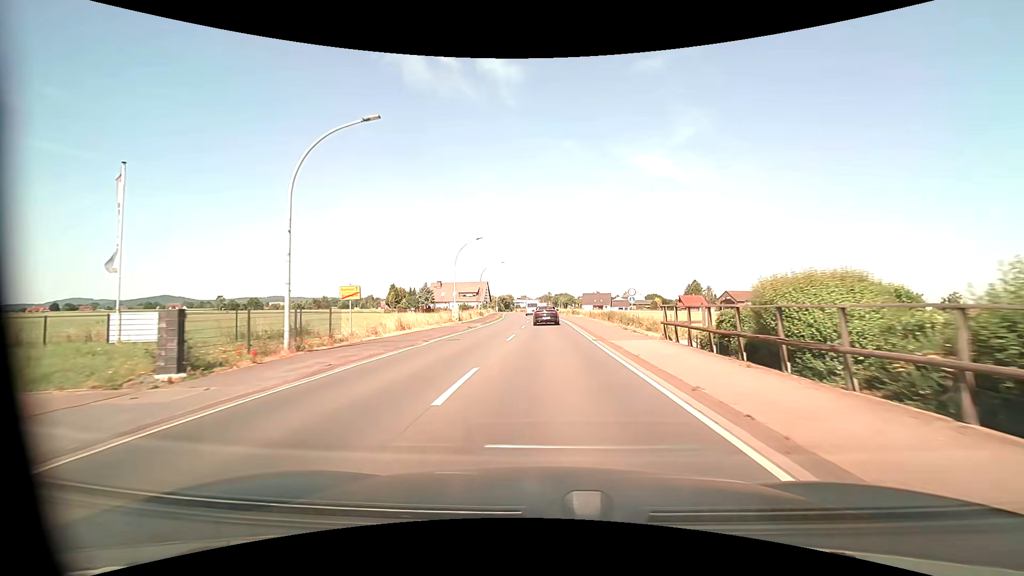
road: primary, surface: asphalt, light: Day
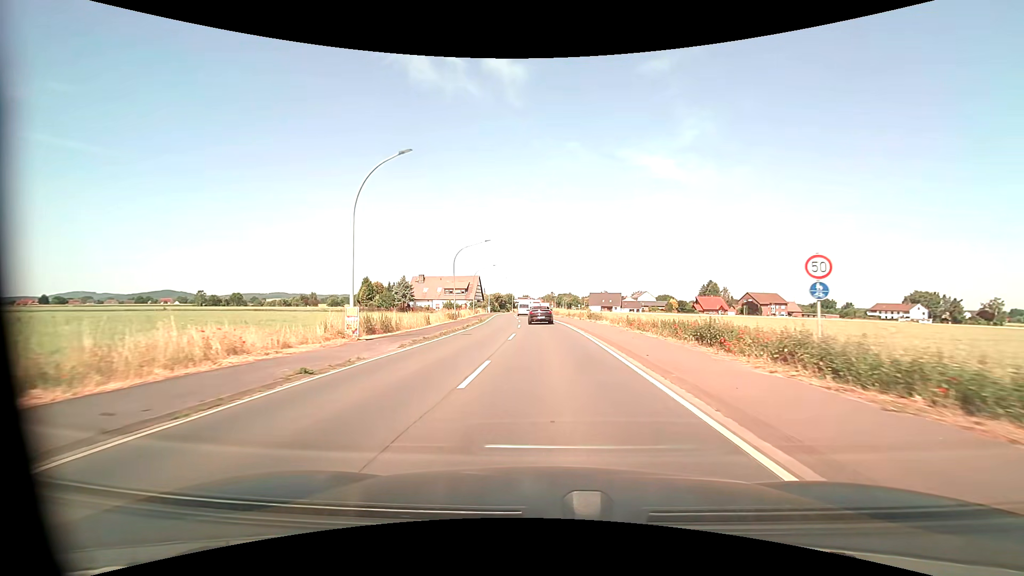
(-0.1, +23.7) m; -1°
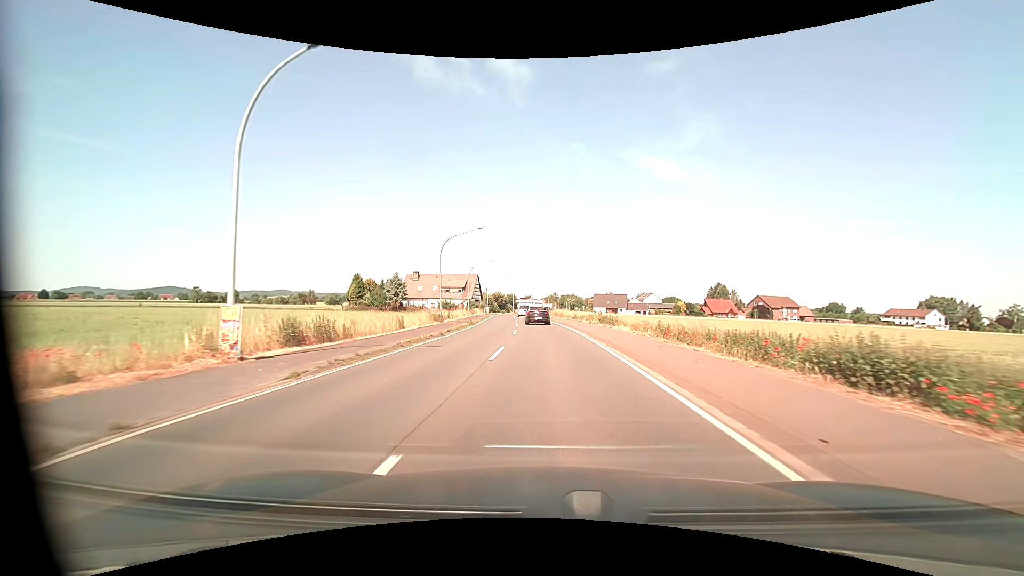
(0.0, +7.9) m; 0°
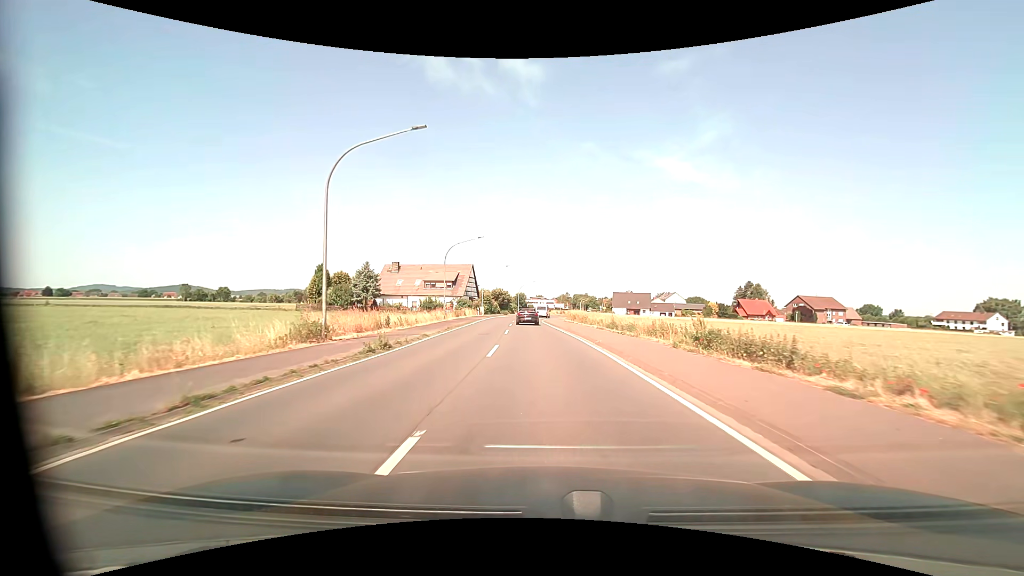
(-0.2, +23.7) m; -1°
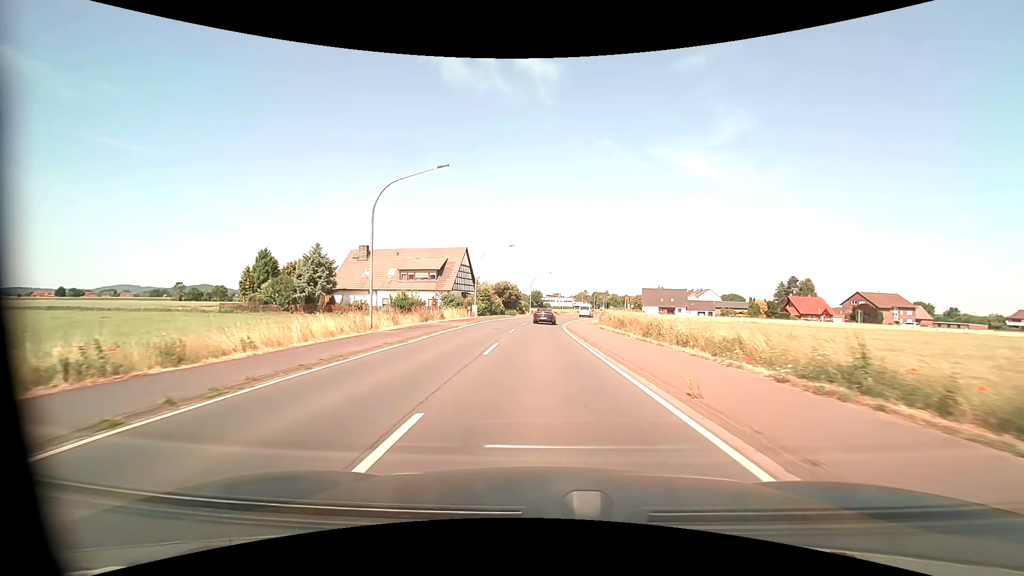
(-0.4, +23.7) m; -2°
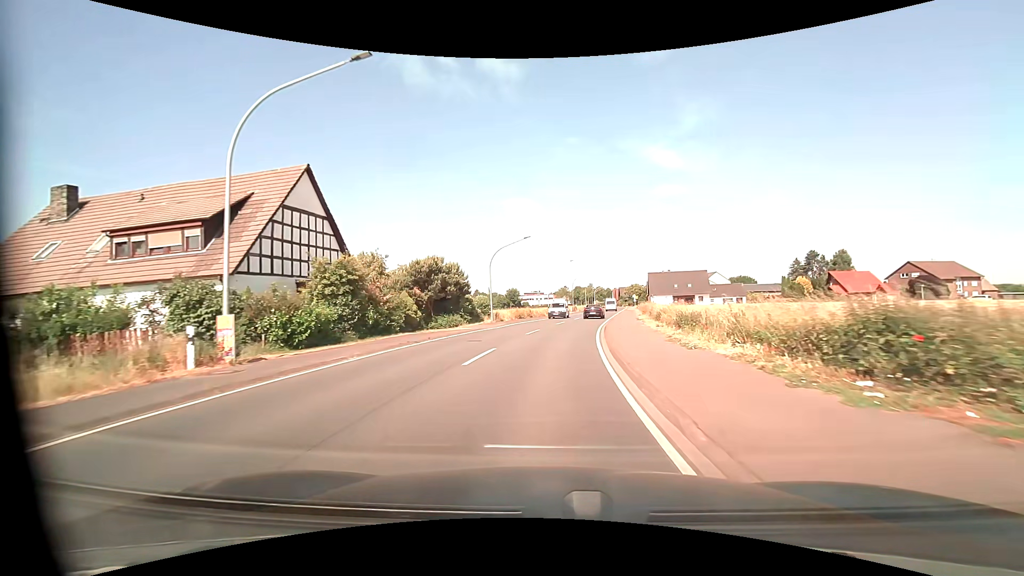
(+0.3, +39.8) m; +2°
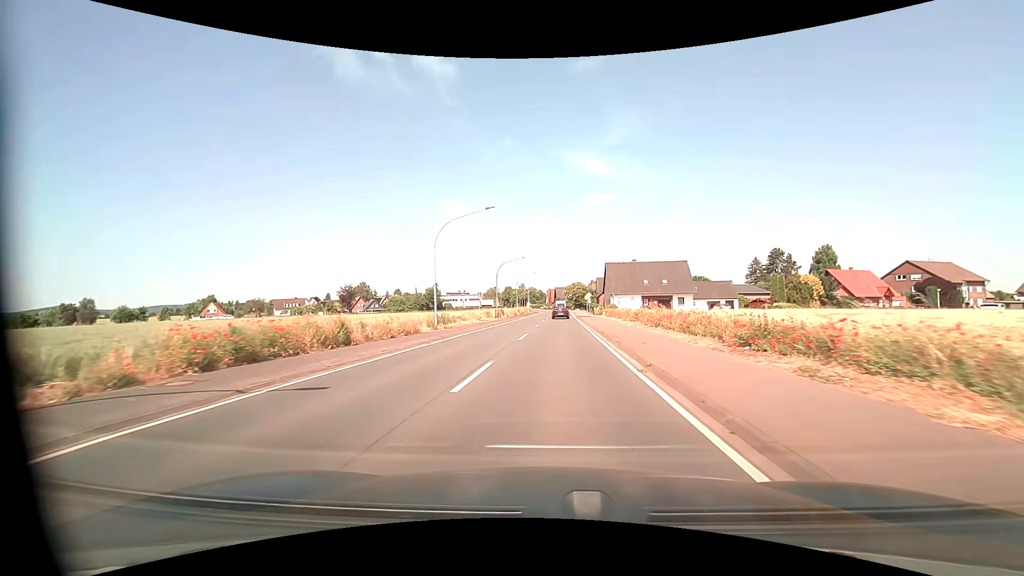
(+2.7, +39.6) m; +8°
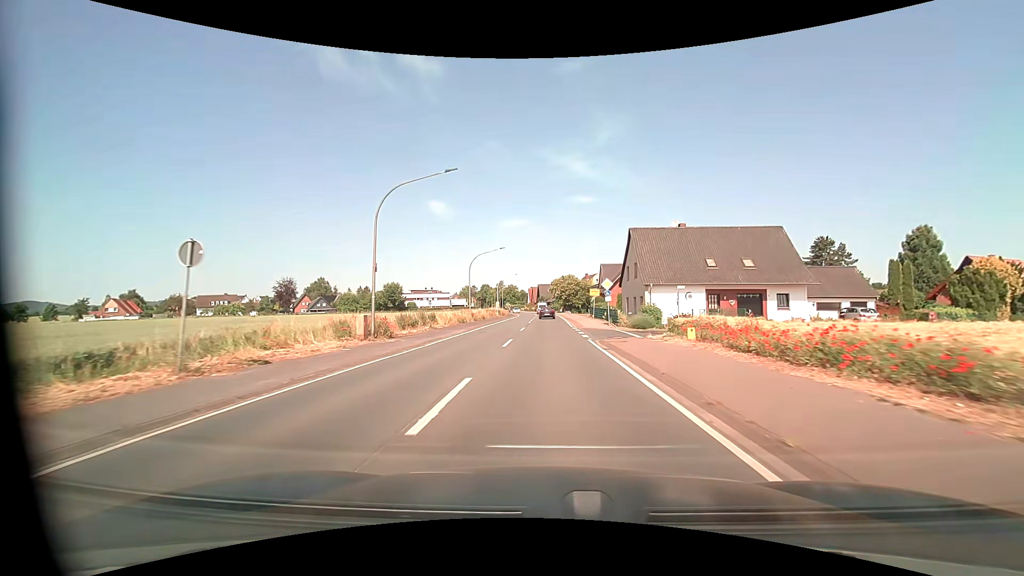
(+1.1, +39.6) m; +2°
(0, +10) (0, +20) (0, +30) (0, +40) (0, +50) (0, +60) (0, +70) (0, +80) (0, +90) (0, +100) m
